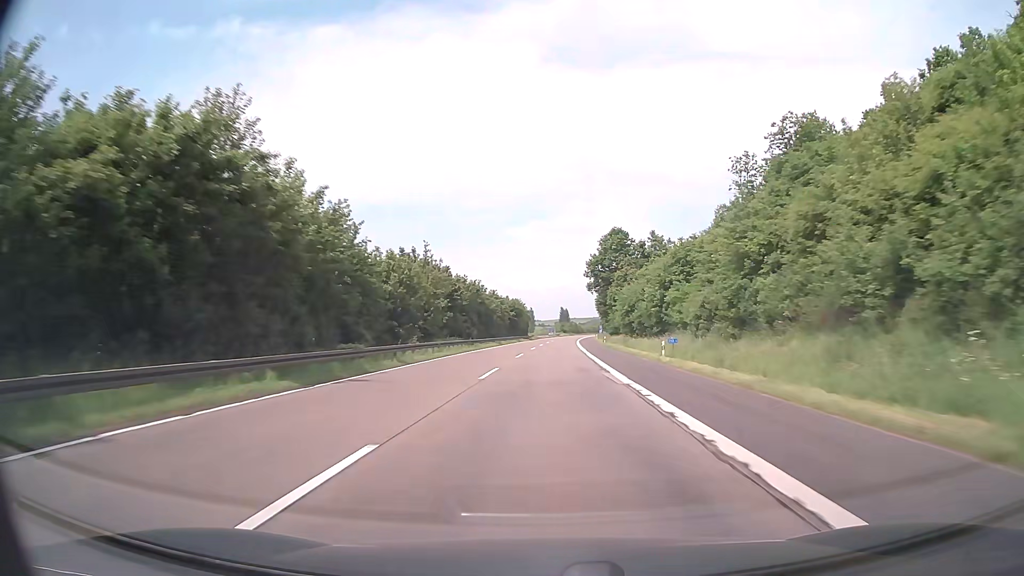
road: motorway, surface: asphalt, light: Day
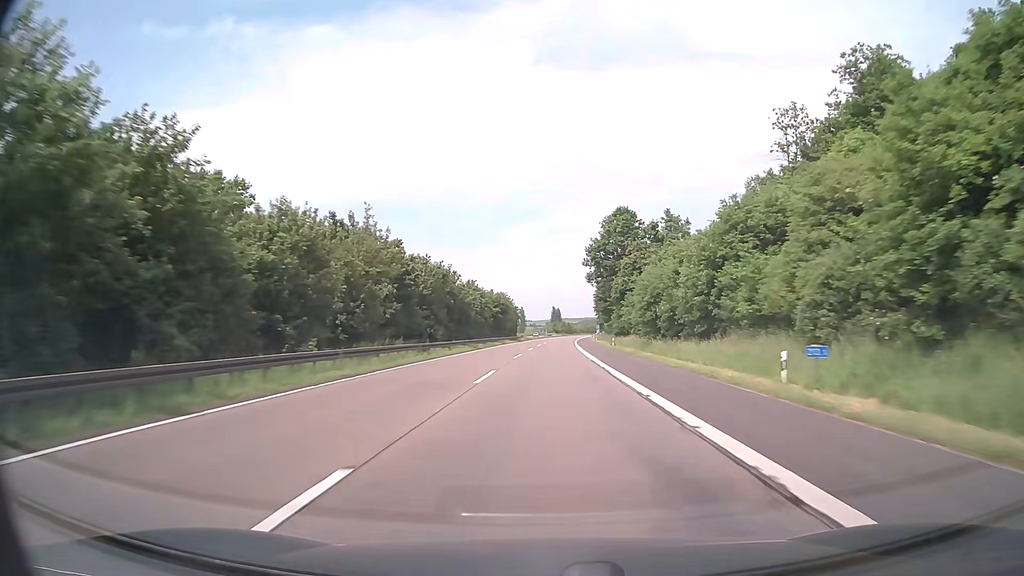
(+0.1, +19.0) m; +1°
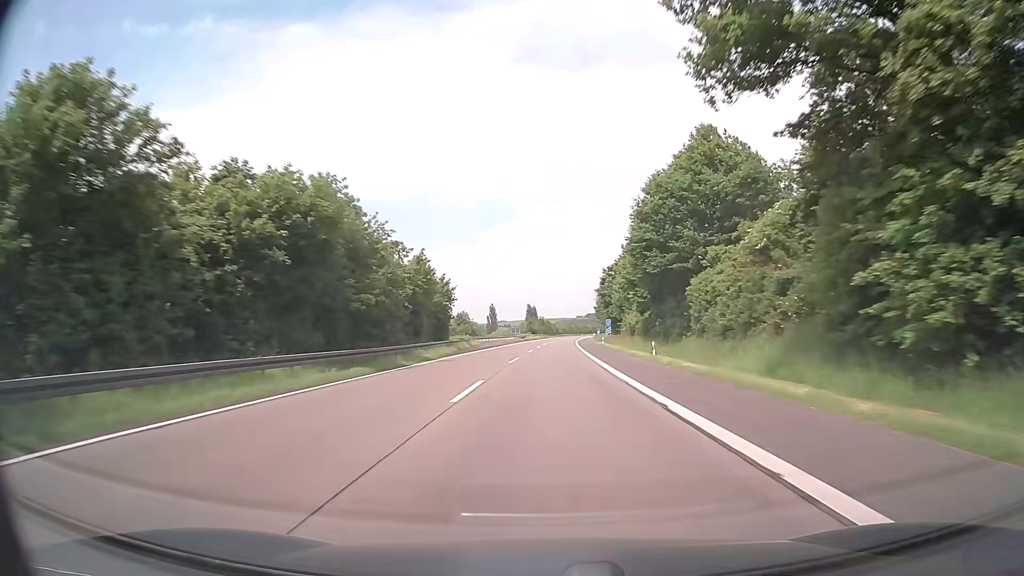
(+1.5, +76.0) m; +2°
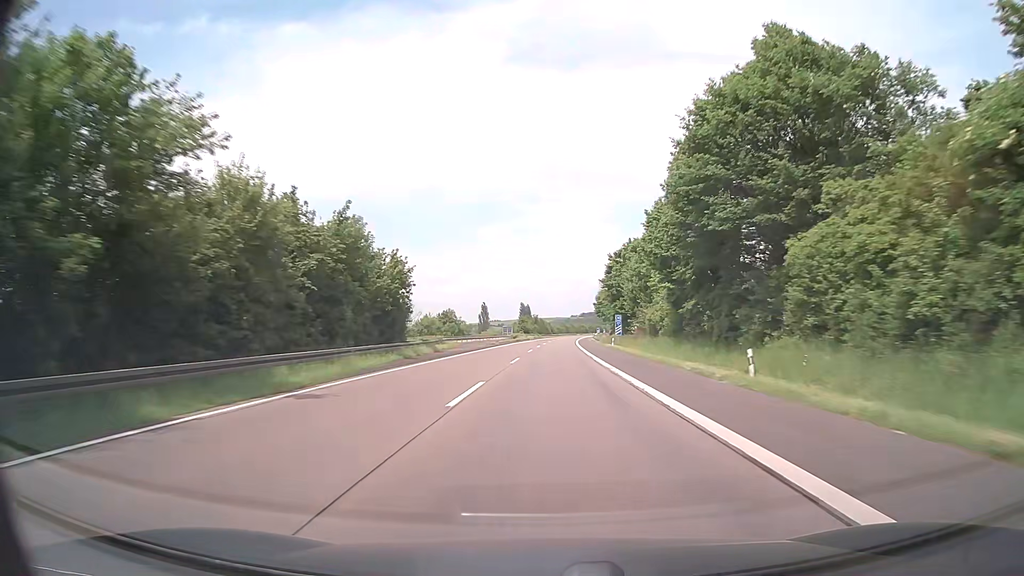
(0.0, +19.0) m; 0°
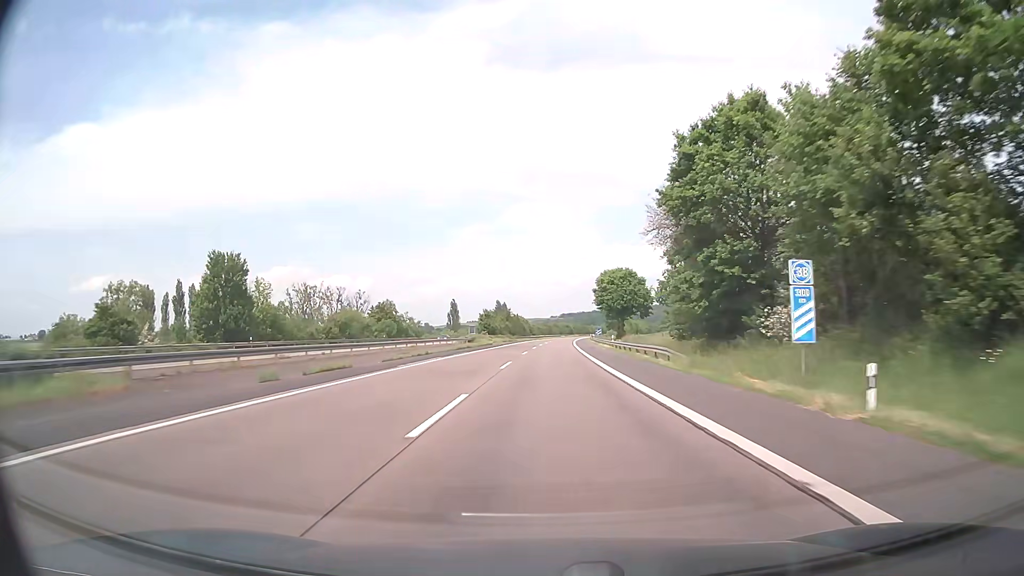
(+0.9, +57.0) m; +2°
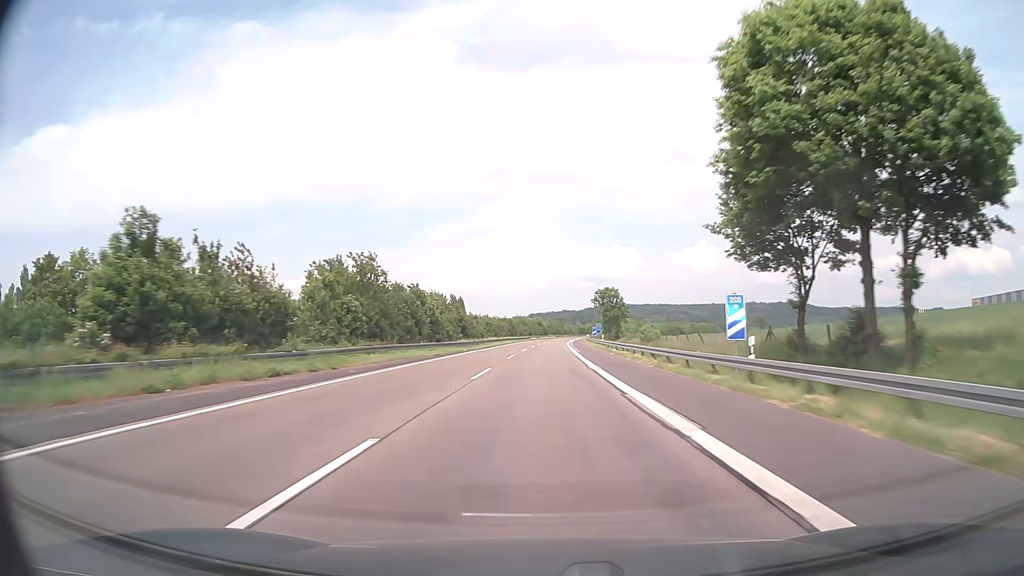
(+2.4, +95.0) m; +3°
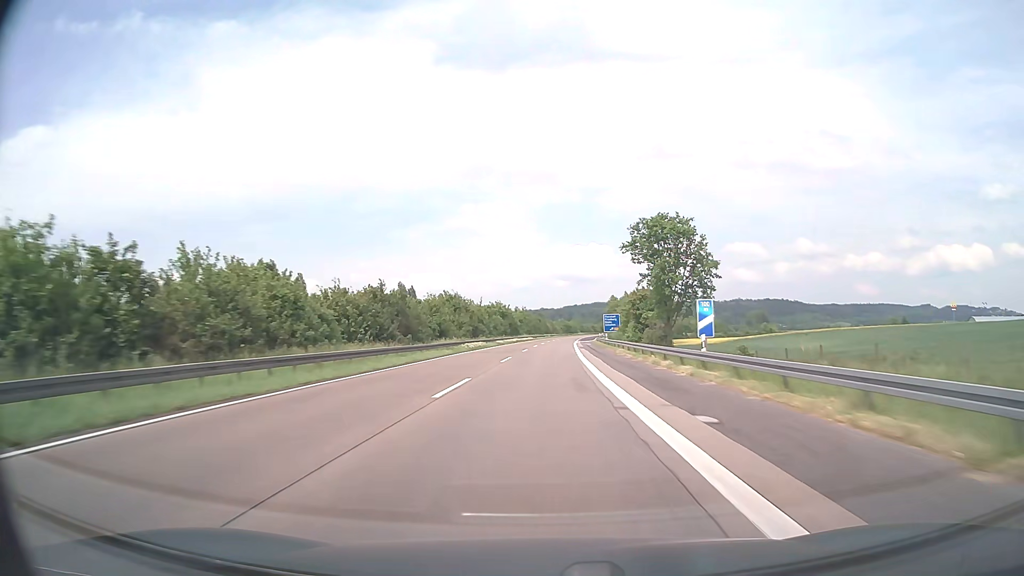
(+1.9, +95.0) m; +2°
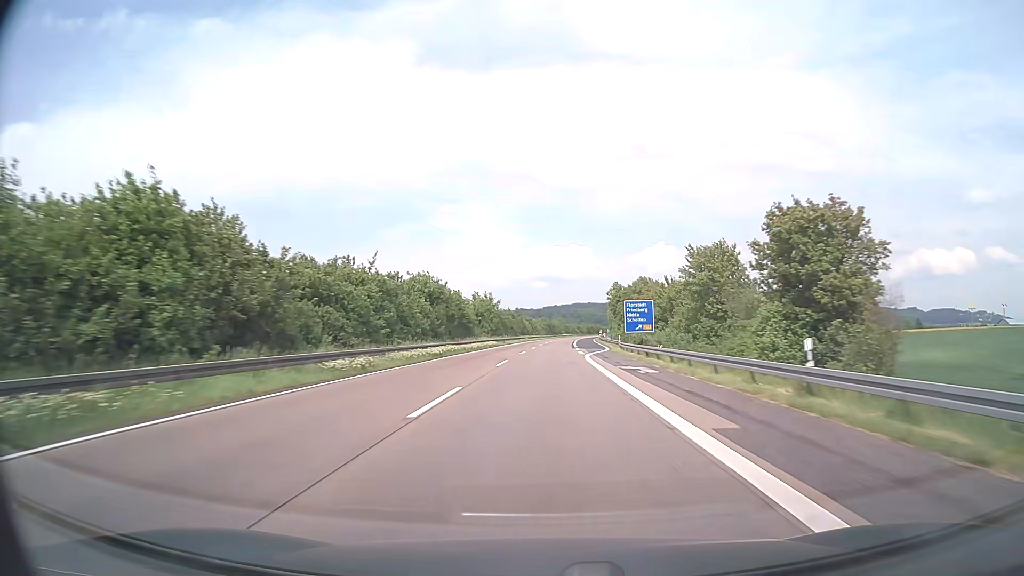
(+0.7, +57.0) m; +2°
(0, +10) (0, +20) (0, +30) (0, +40) (+1, +50) (+1, +60) (+1, +70) (+2, +80) (+2, +90) (+2, +100) m
